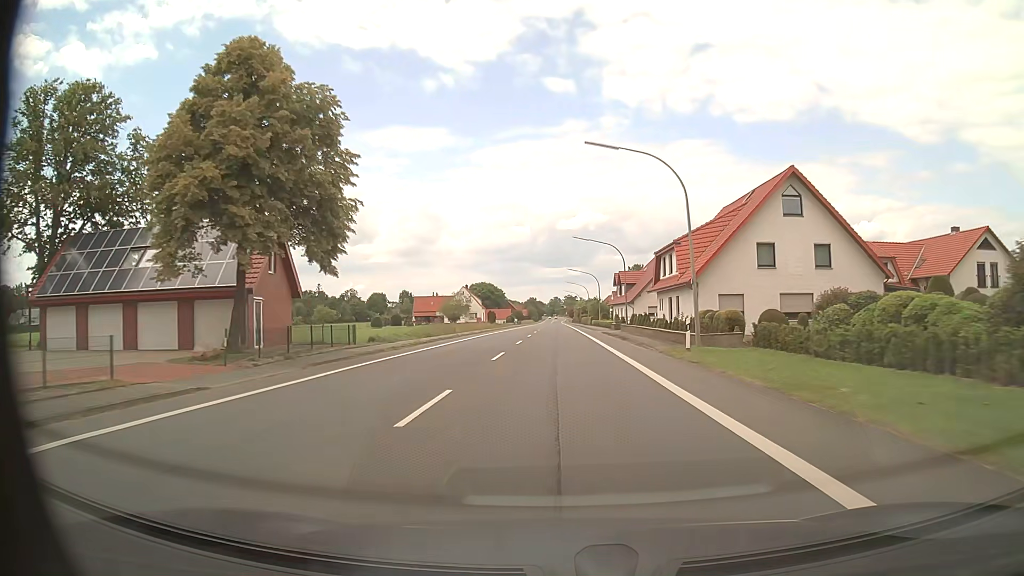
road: primary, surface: asphalt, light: Day
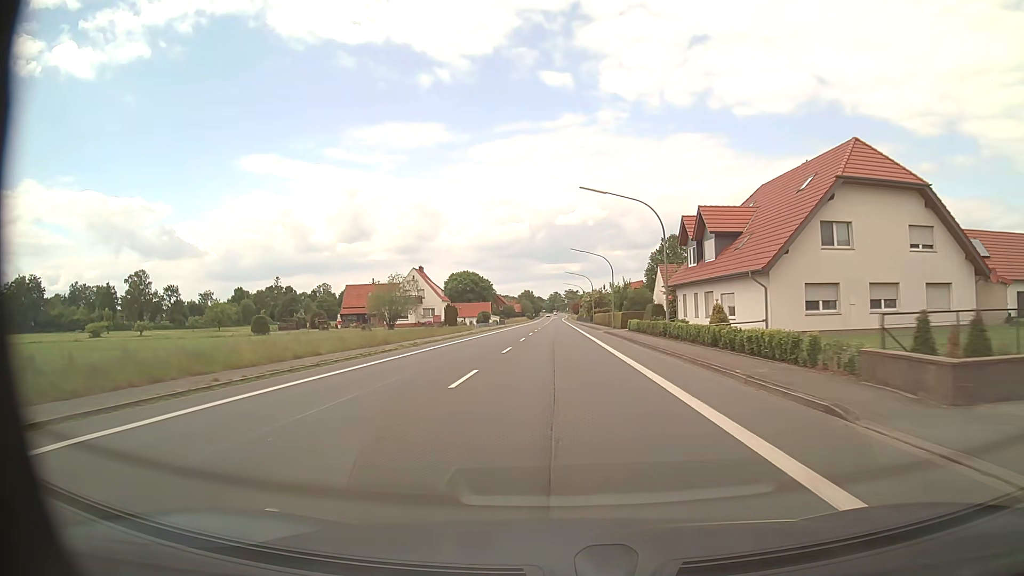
(+0.2, +55.7) m; 0°
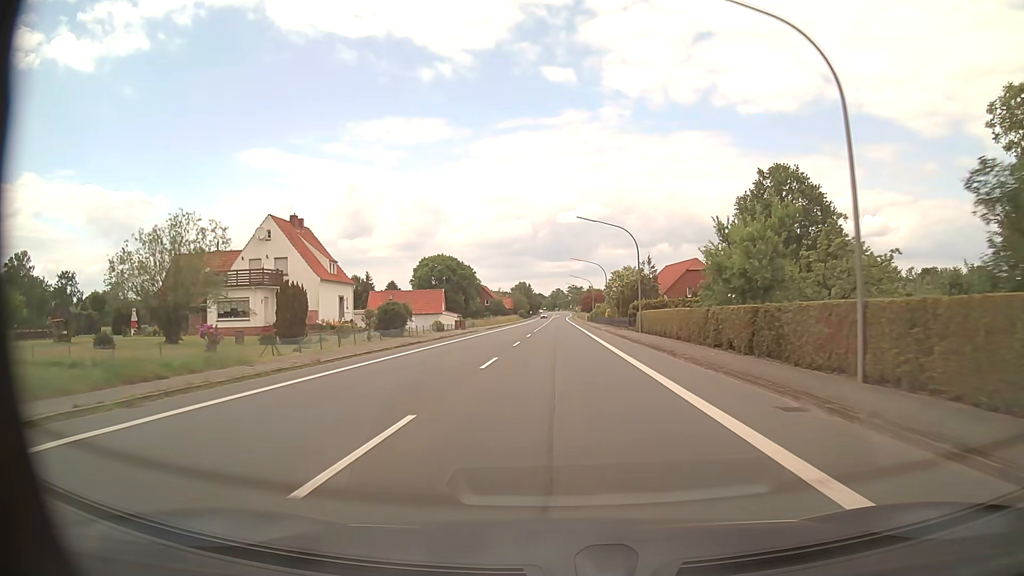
(-0.2, +55.8) m; 0°
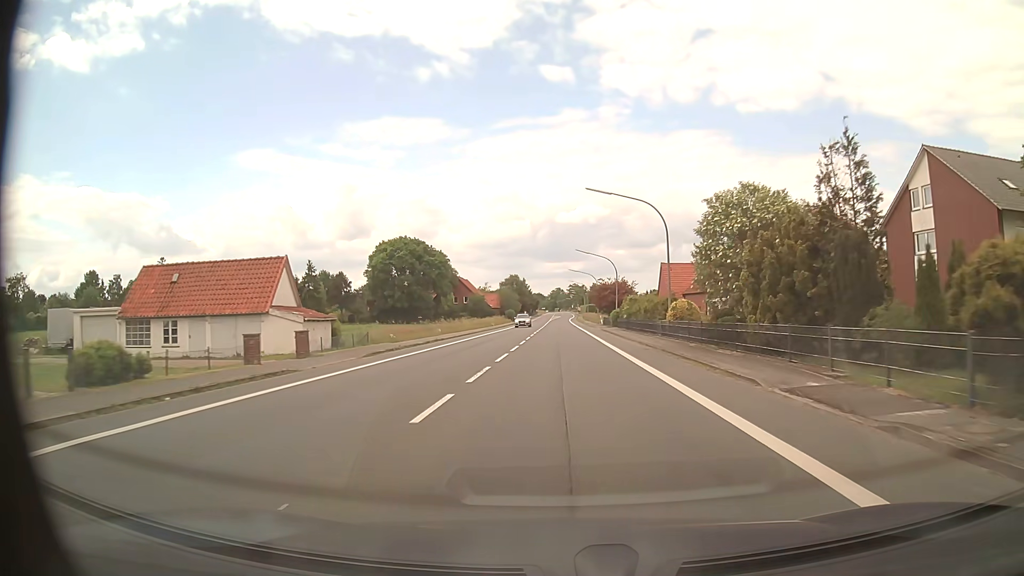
(-0.1, +44.6) m; 0°
(0, +10) (0, +20) (0, +30) (0, +40) (0, +50) (0, +60) (0, +70) (0, +80) (+1, +90) (0, +100) m
